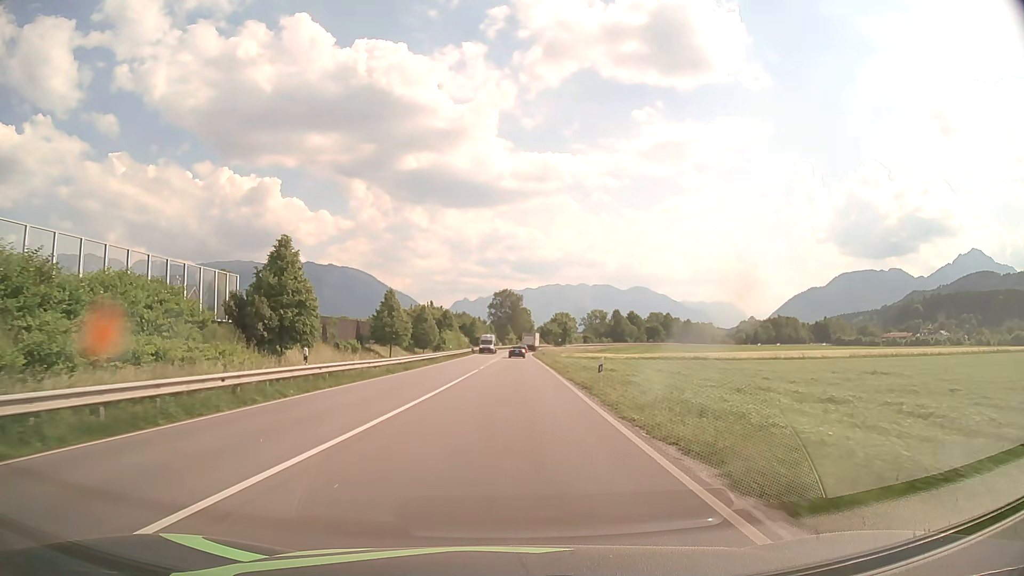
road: primary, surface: asphalt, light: Day
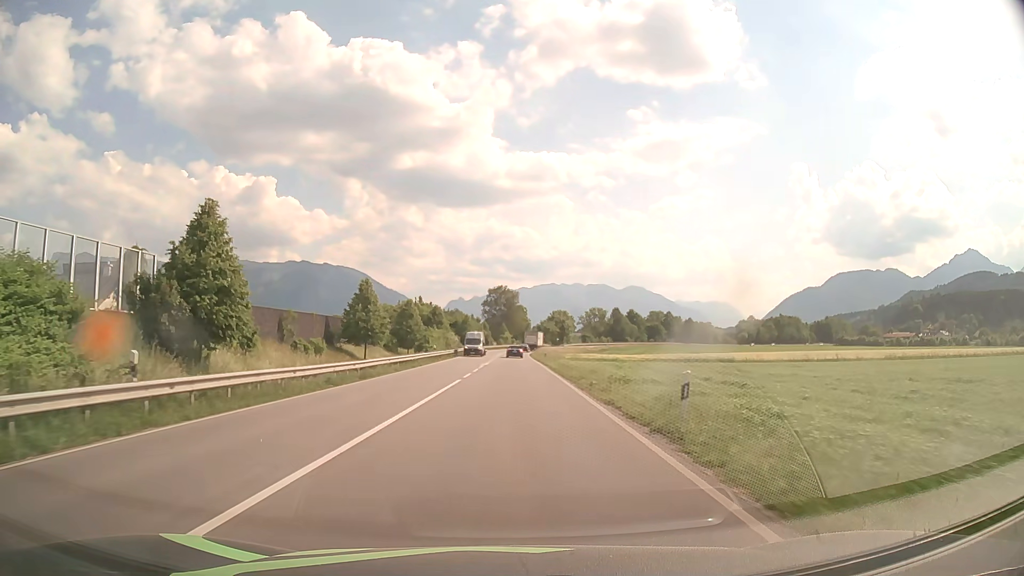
(0.0, +10.7) m; 0°
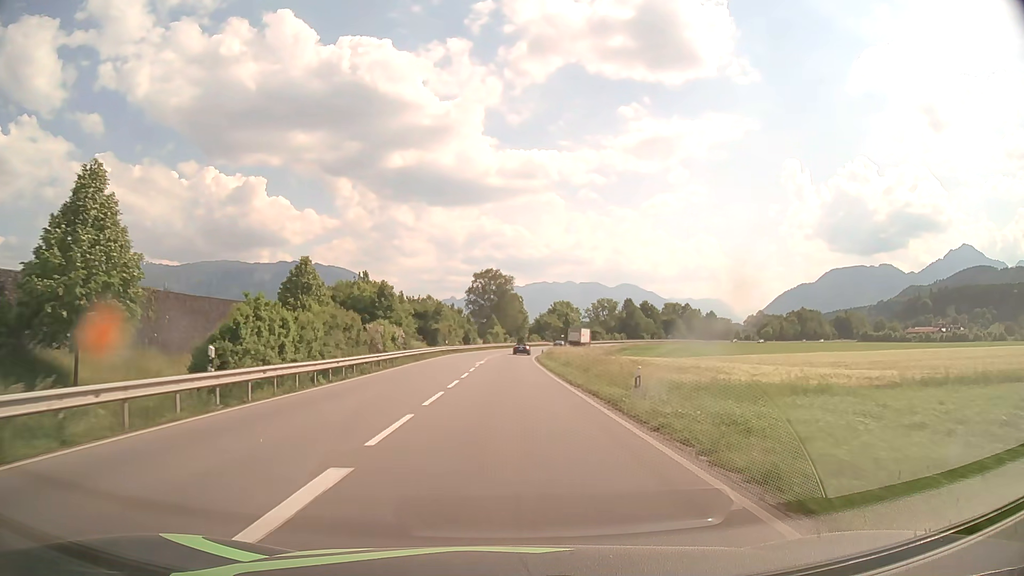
(+0.3, +43.1) m; +1°
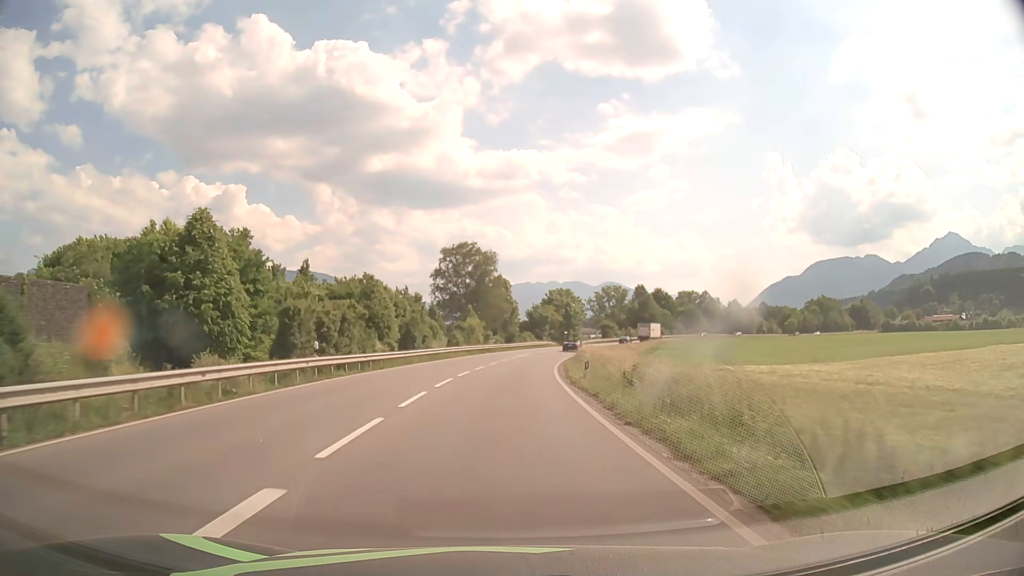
(+0.3, +43.2) m; +1°
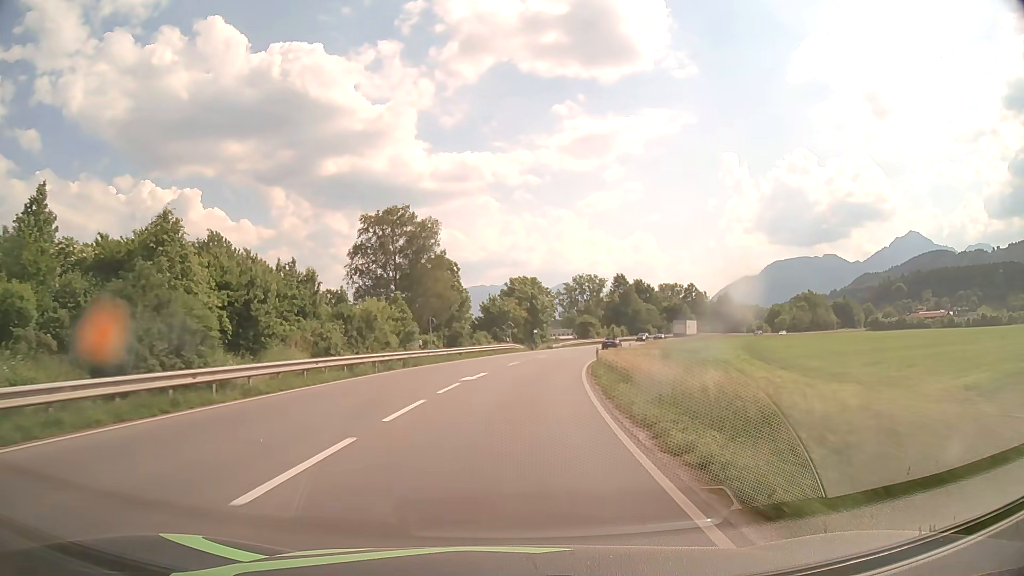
(+0.8, +32.3) m; +4°
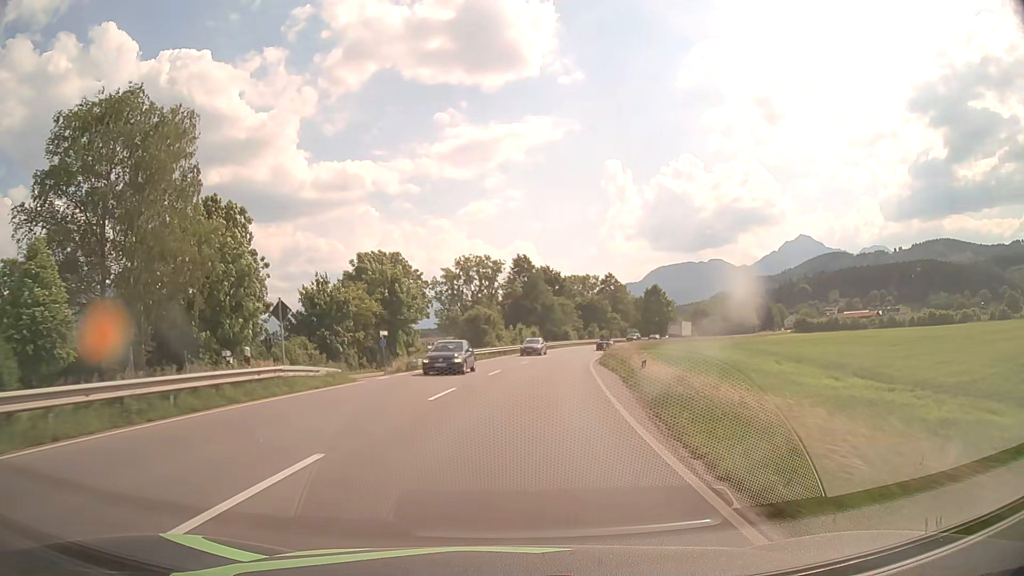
(+3.6, +42.8) m; +10°
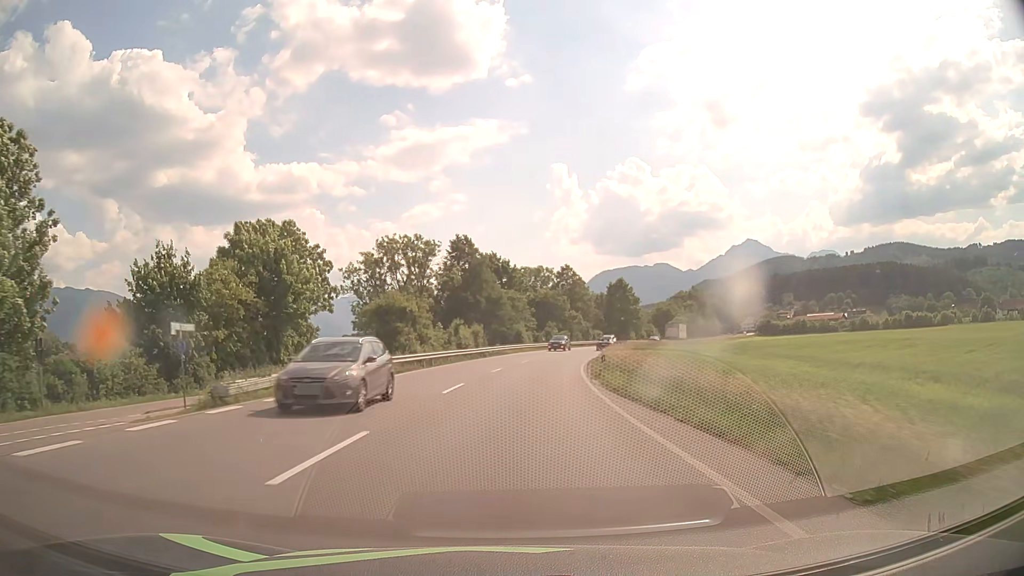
(+1.0, +21.4) m; +5°
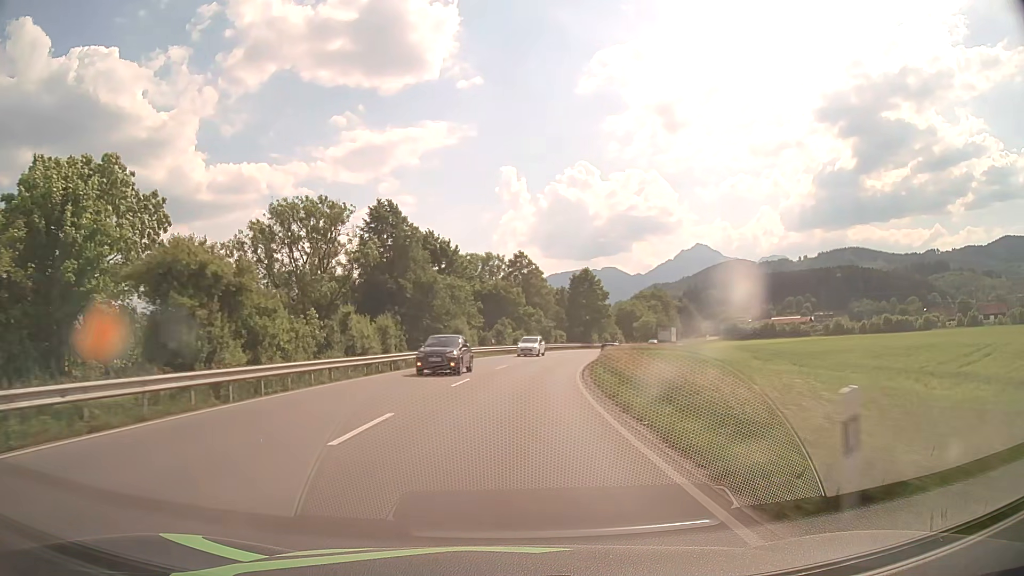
(+0.9, +21.5) m; +5°
(0, +10) (+1, +20) (+2, +30) (+3, +40) (+5, +50) (+7, +59) (+10, +69) (+13, +79) (+16, +88) (+20, +97) m
